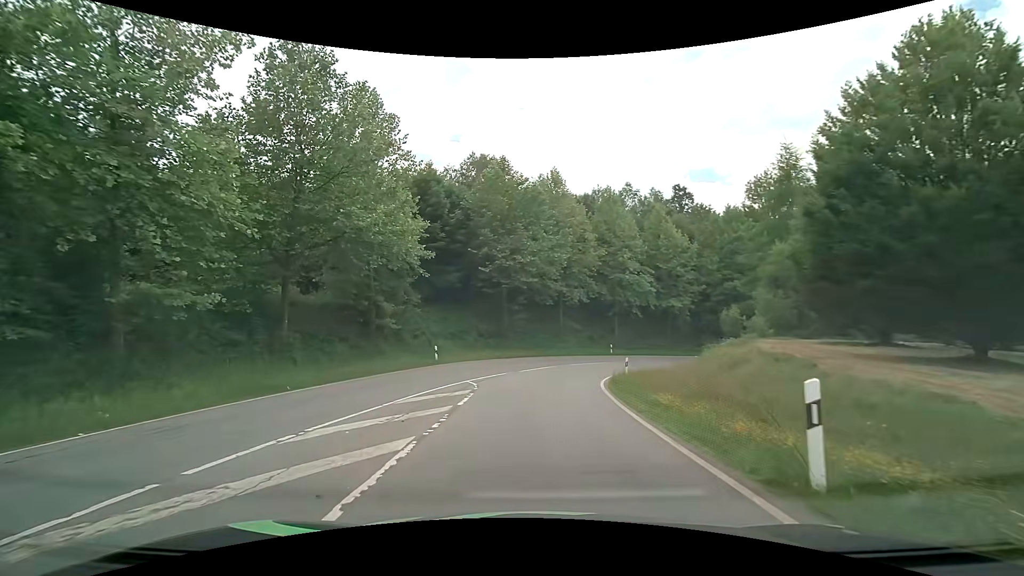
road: primary_link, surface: asphalt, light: Day
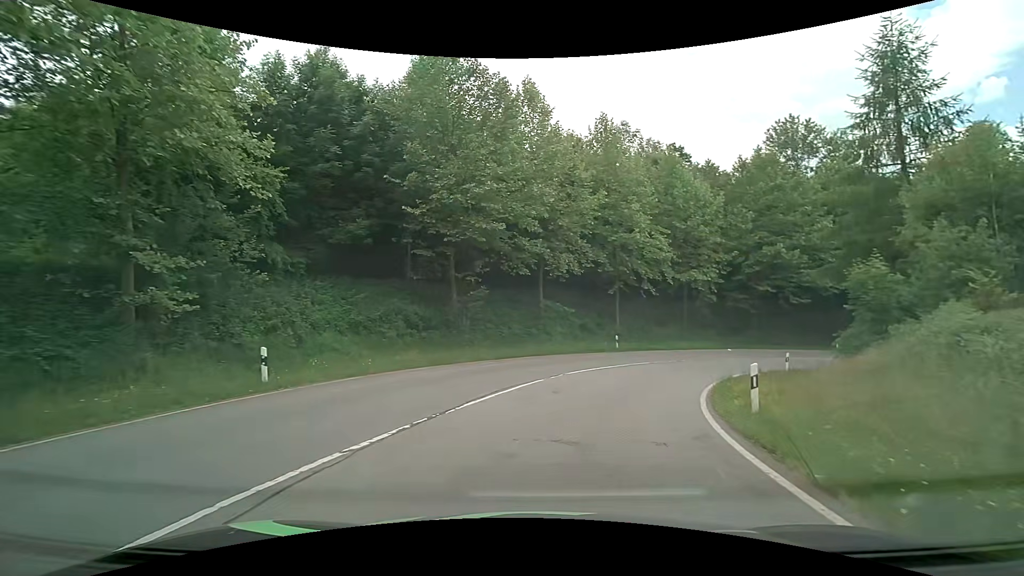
(+0.1, +17.3) m; +3°
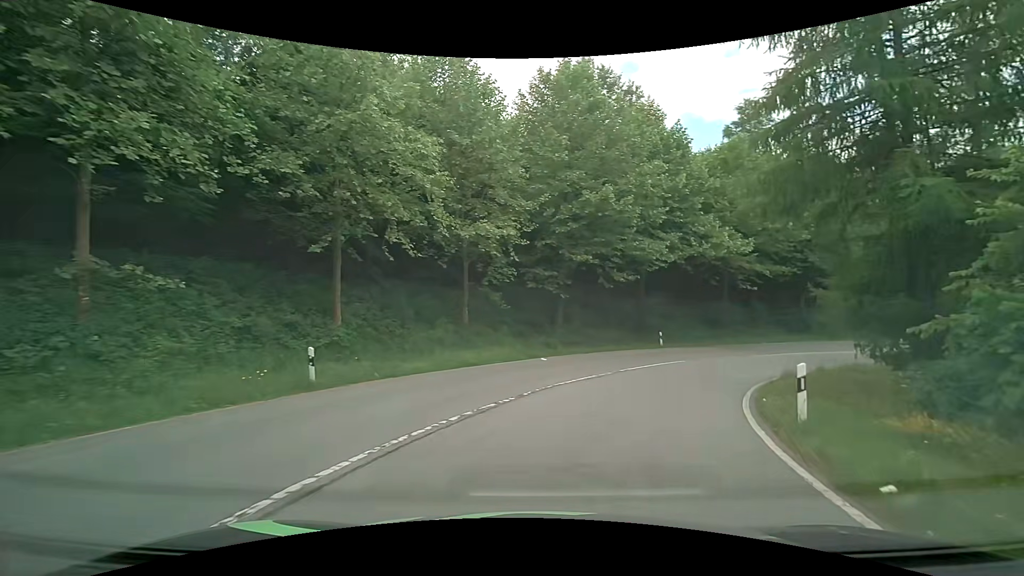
(+4.5, +20.7) m; +27°
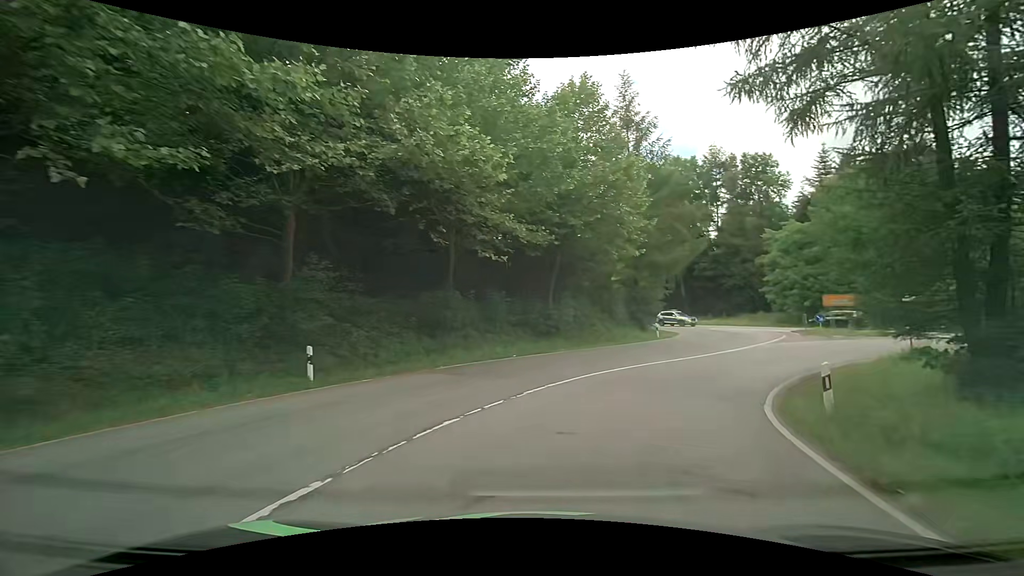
(+5.5, +20.2) m; +32°
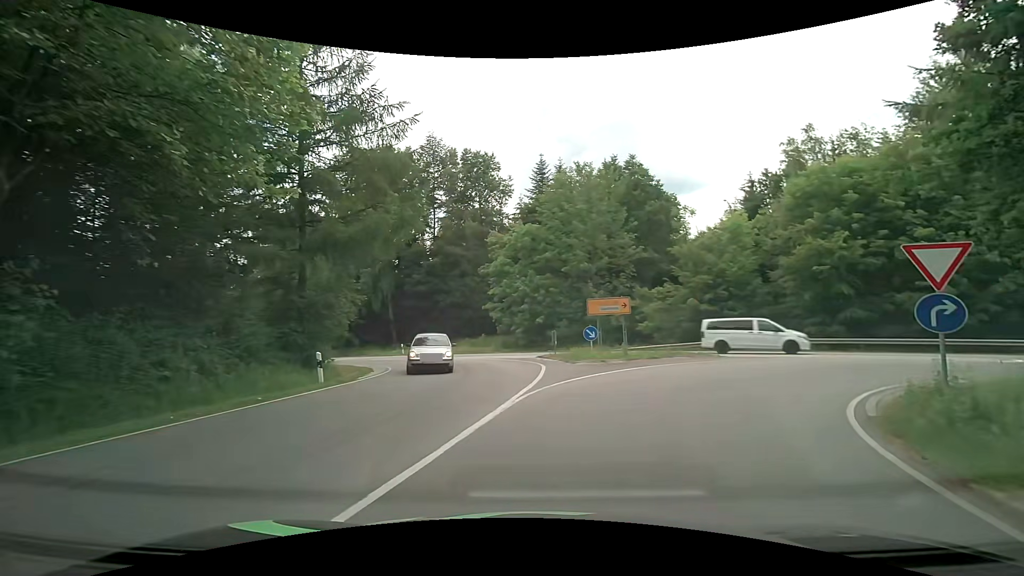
(+4.3, +17.6) m; +30°
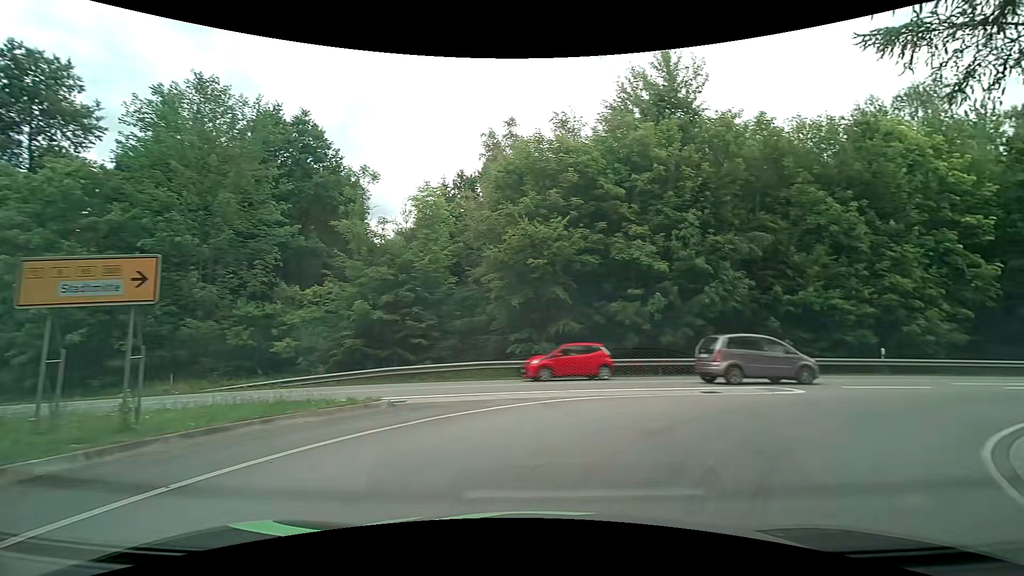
(+4.0, +13.3) m; +36°
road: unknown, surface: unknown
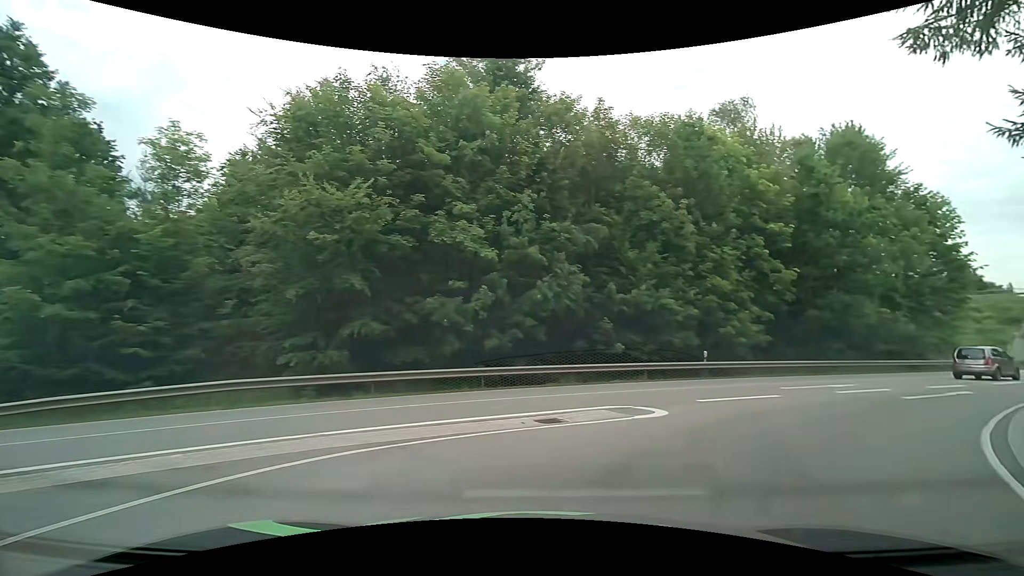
(+1.0, +5.4) m; +21°
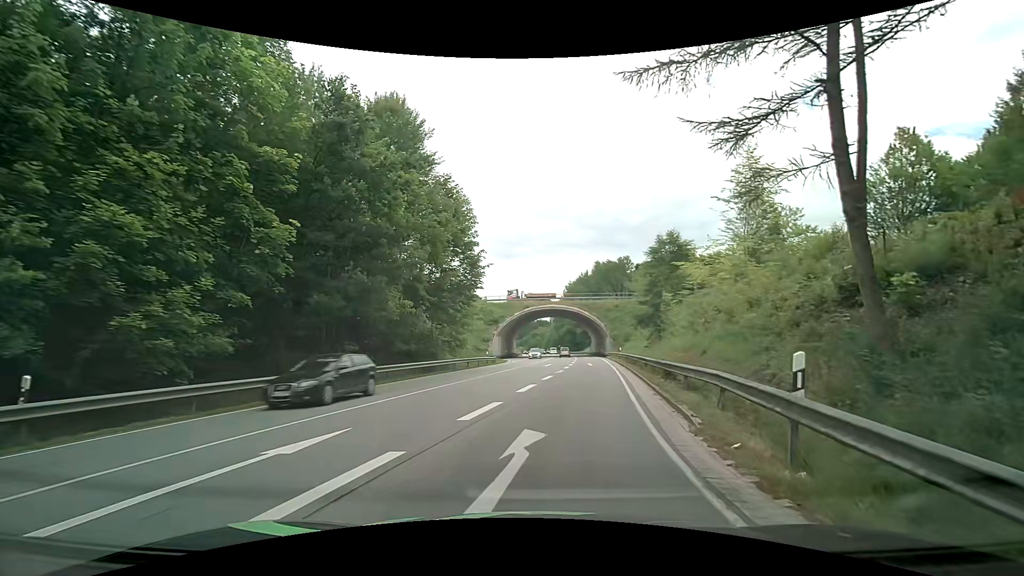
(+6.4, +12.4) m; +48°
(+1, +10) (+2, +20) (+3, +30) (+4, +40) (+5, +50) (+6, +60) (+7, +70) (+7, +80) (+7, +90) (+7, +100) m
